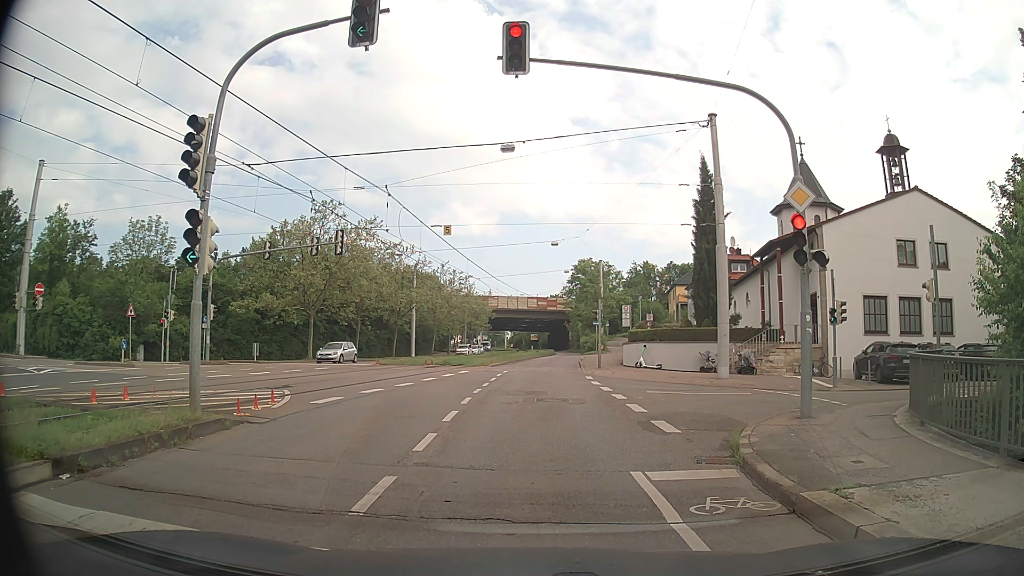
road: secondary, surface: asphalt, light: Day
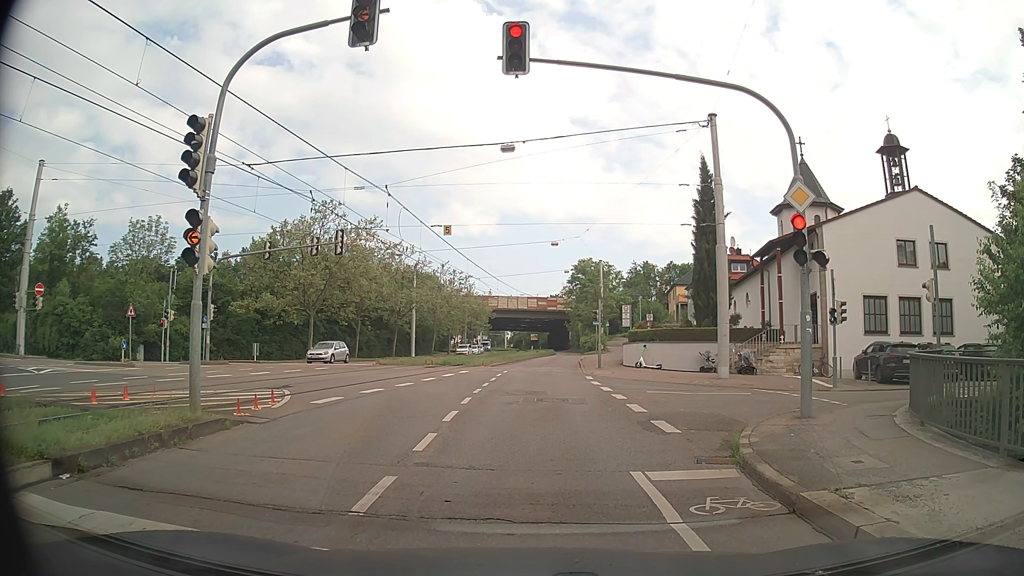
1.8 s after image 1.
(0.0, 0.0) m; 0°
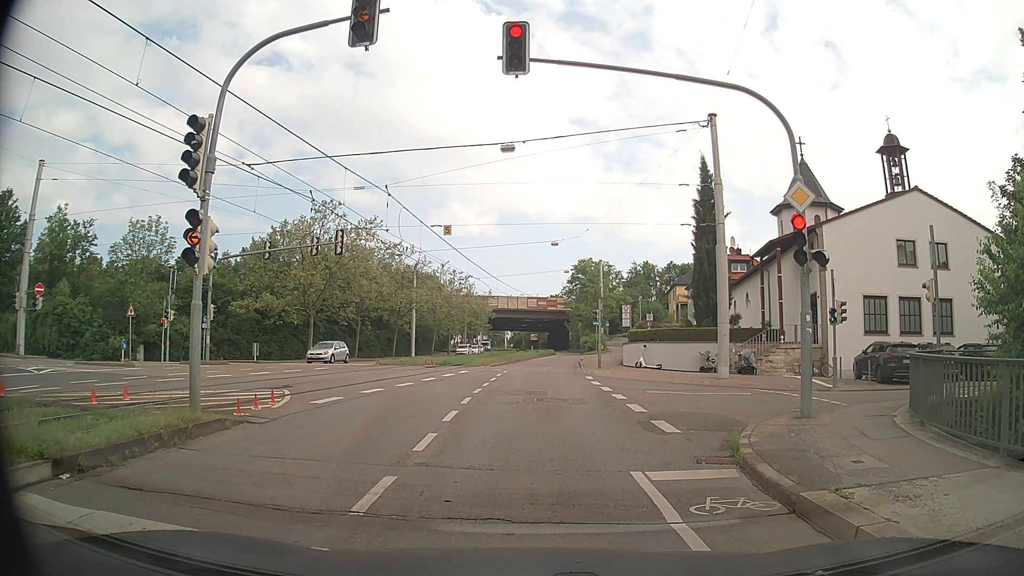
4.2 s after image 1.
(0.0, 0.0) m; 0°
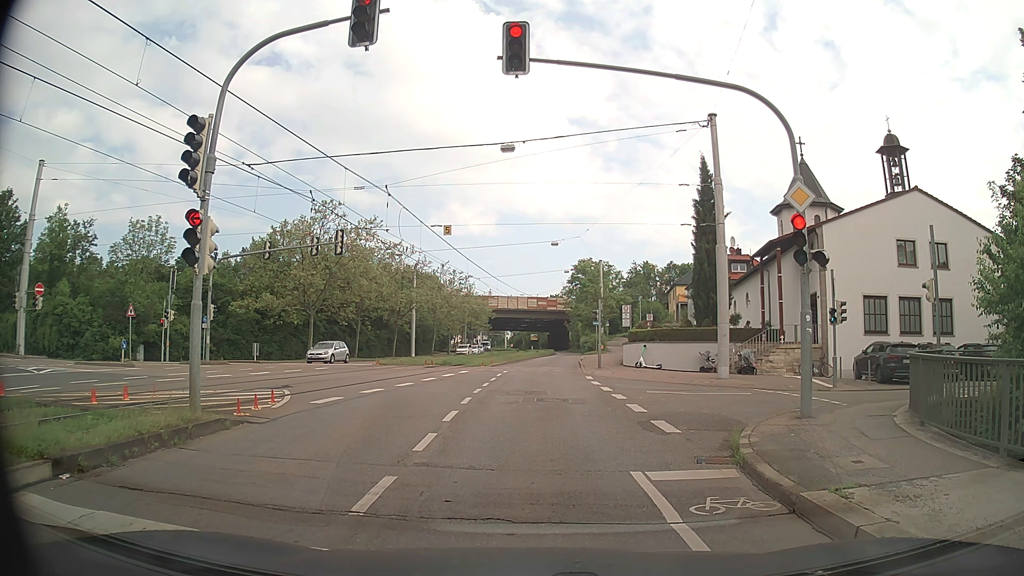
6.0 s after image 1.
(0.0, 0.0) m; 0°
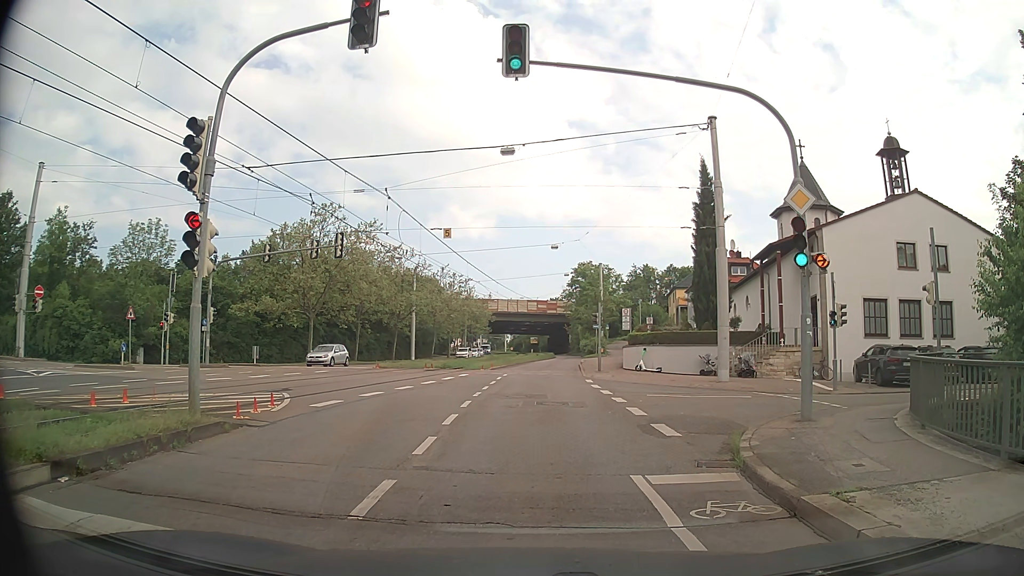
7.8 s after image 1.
(0.0, 0.0) m; 0°
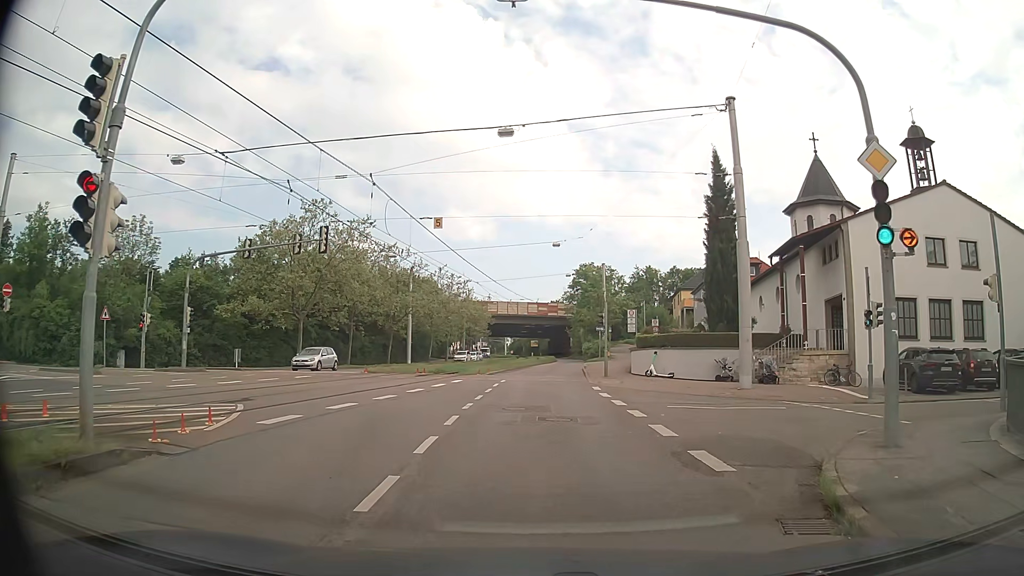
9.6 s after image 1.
(0.0, +3.0) m; 0°
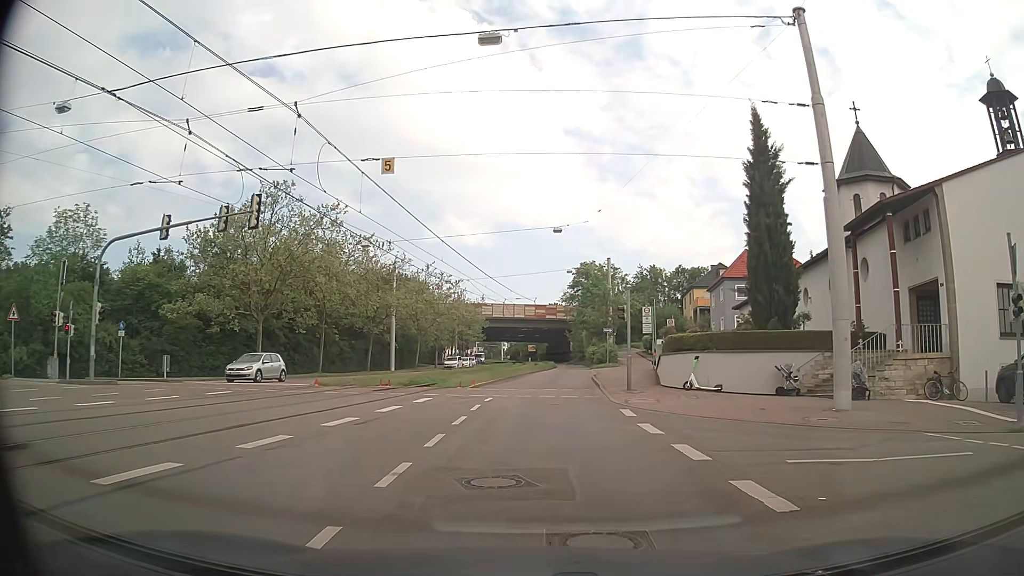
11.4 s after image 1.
(0.0, +8.4) m; 0°
